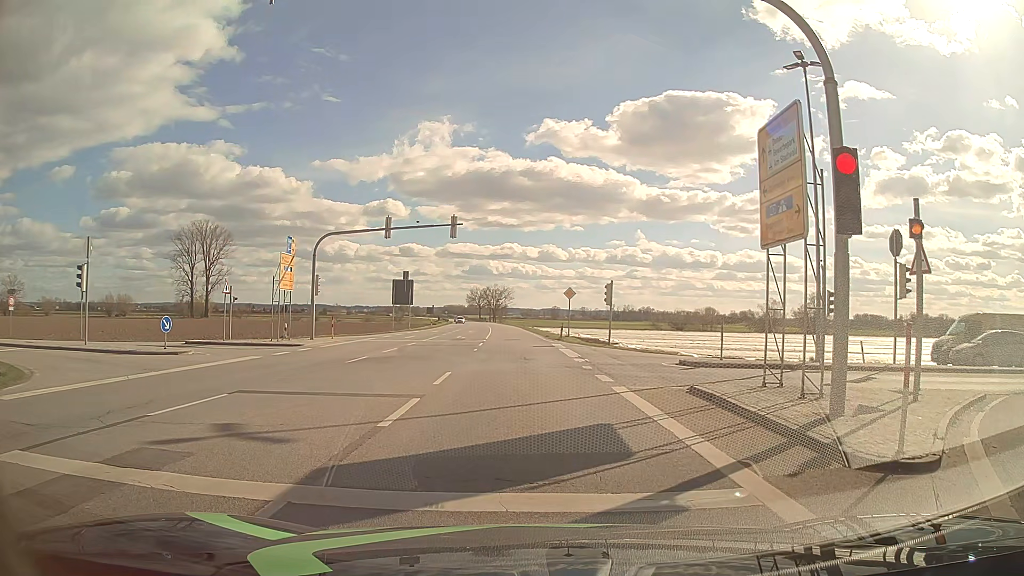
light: Day
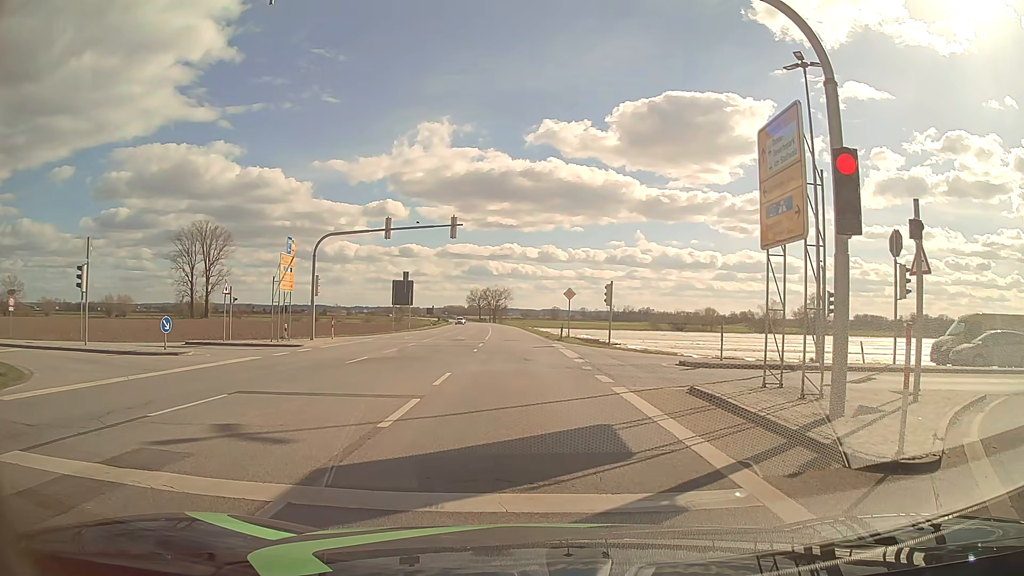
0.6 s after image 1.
(0.0, 0.0) m; 0°
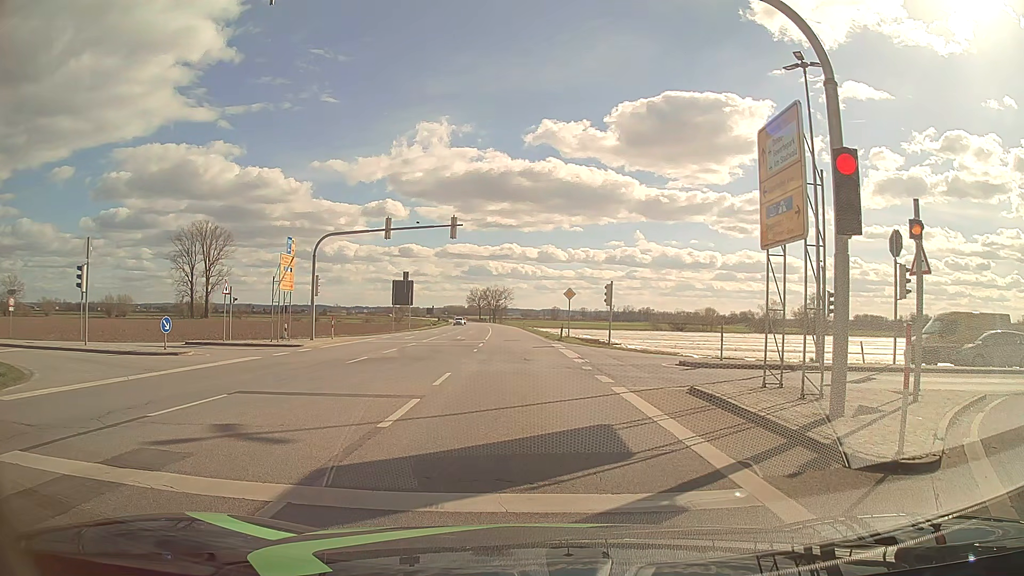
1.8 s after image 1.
(0.0, 0.0) m; 0°
(0, +10) (-1, +20) (-1, +30) (-1, +40) (-2, +50) (-2, +60) (-3, +70) (-3, +80) (-4, +90) (-5, +100) m
